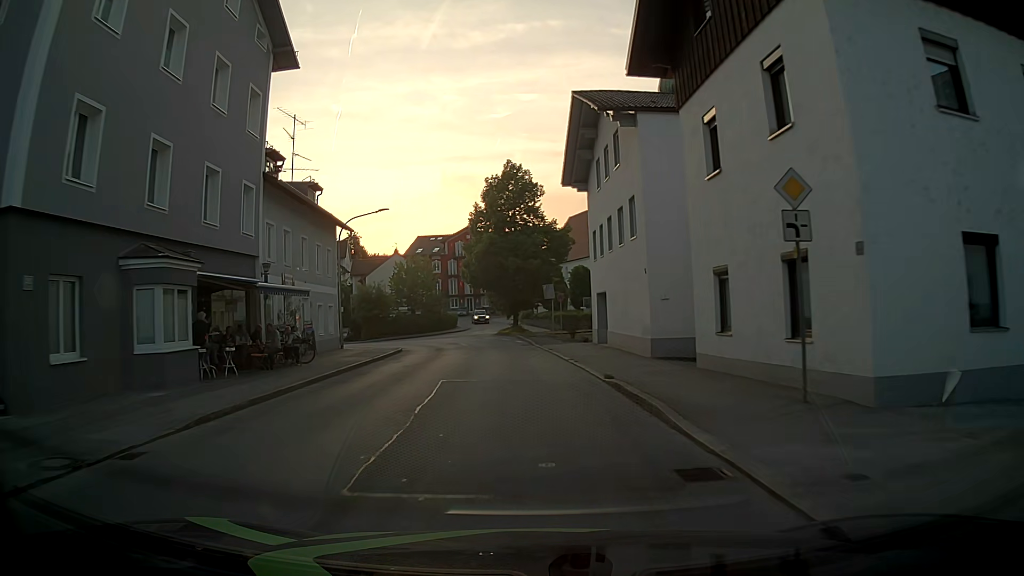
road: unclassified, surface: asphalt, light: Day
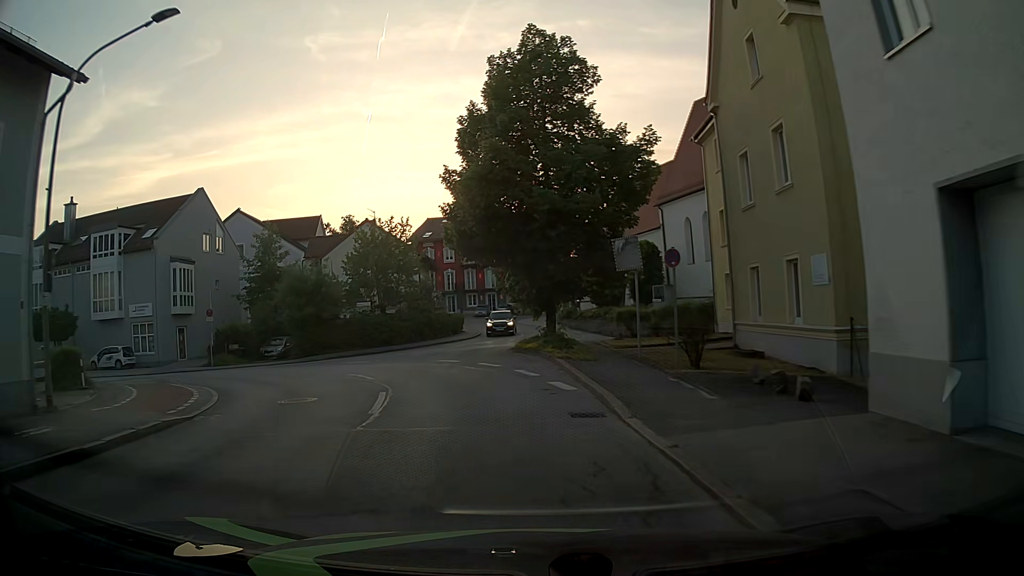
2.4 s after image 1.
(-0.4, +25.0) m; -3°
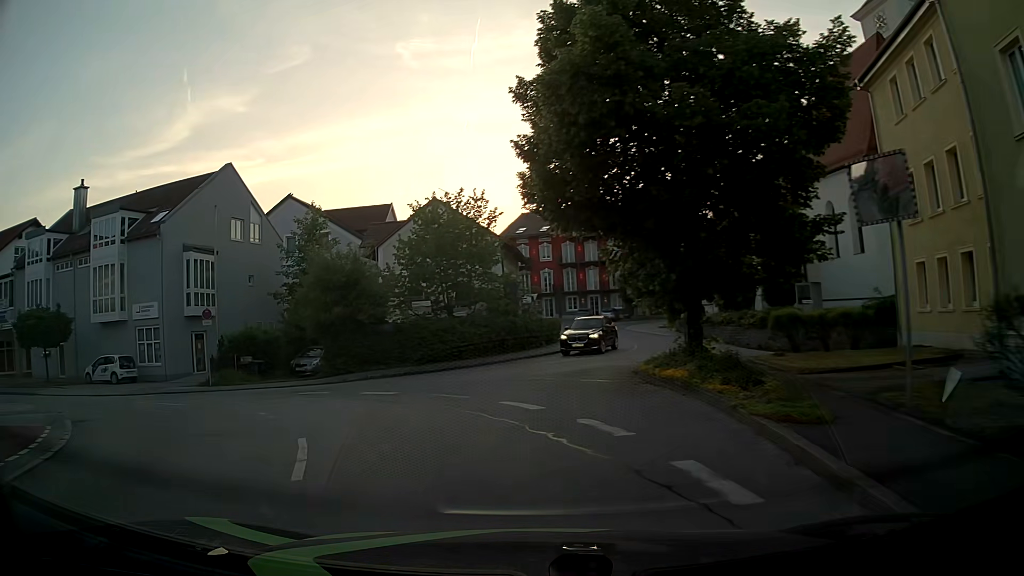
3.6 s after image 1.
(-0.5, +10.2) m; -8°
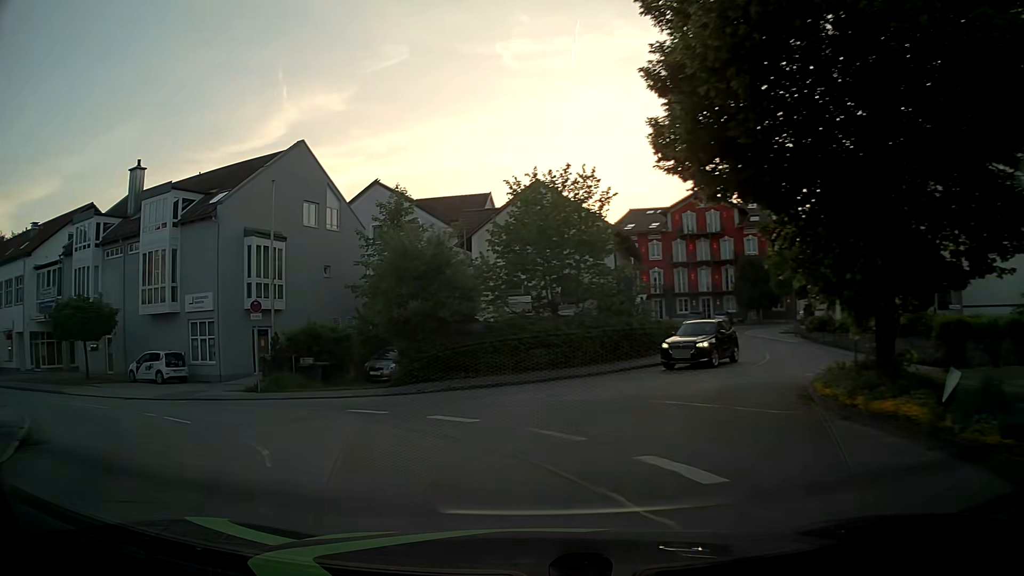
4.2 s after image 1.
(-0.4, +4.8) m; -7°
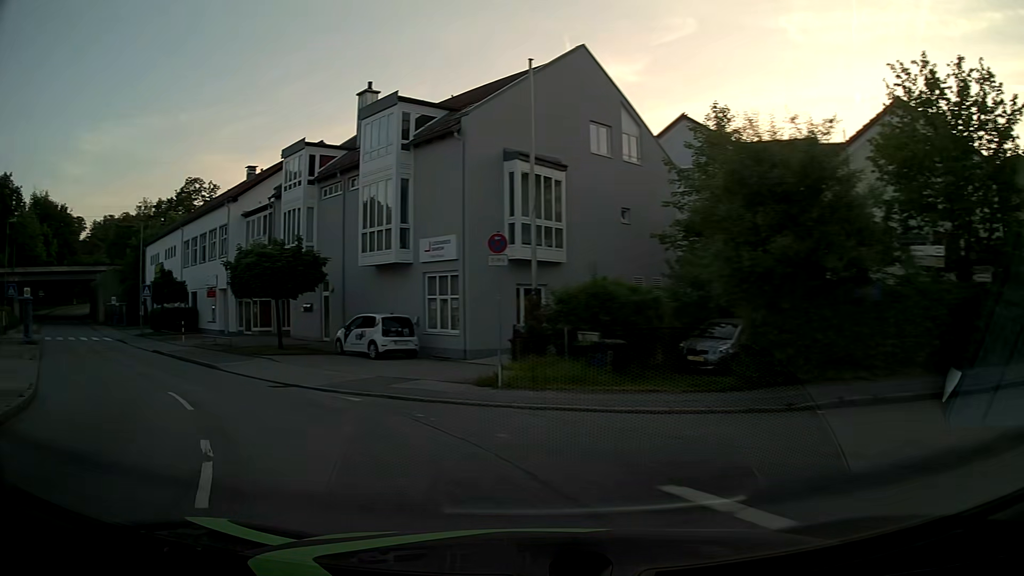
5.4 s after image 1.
(-2.1, +9.1) m; -24°
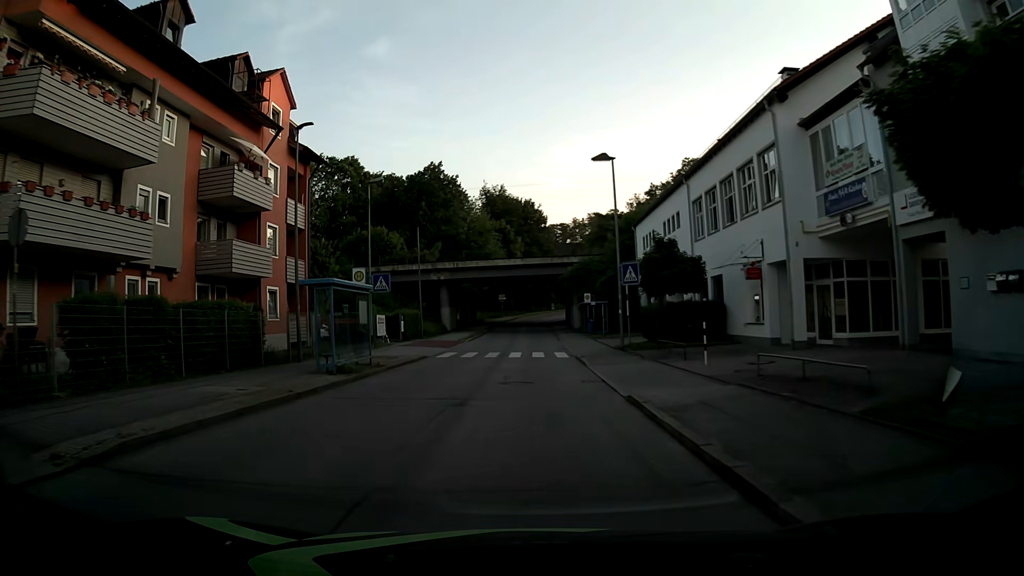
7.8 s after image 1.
(-10.2, +17.3) m; -47°
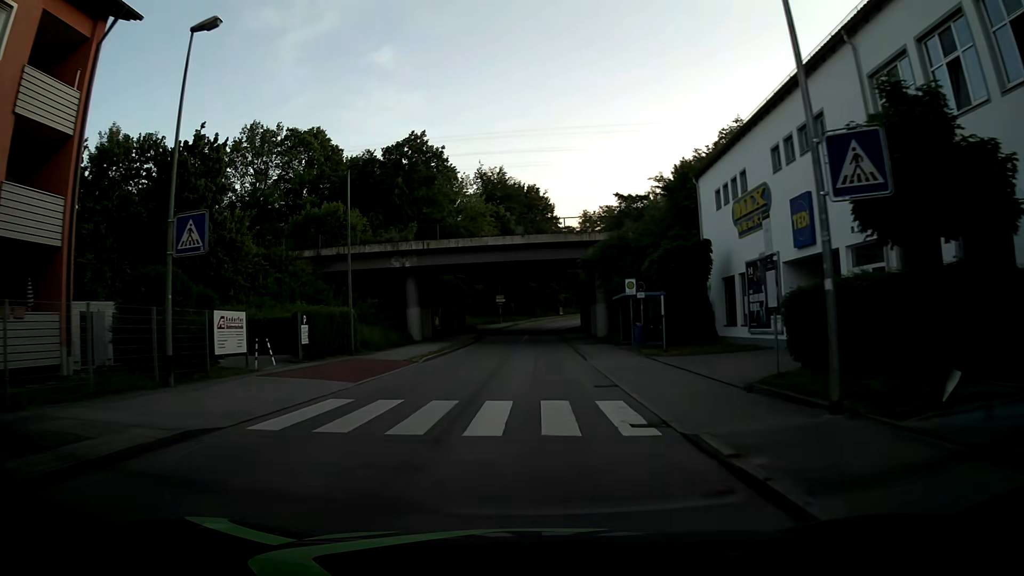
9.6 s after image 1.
(0.0, +19.7) m; 0°
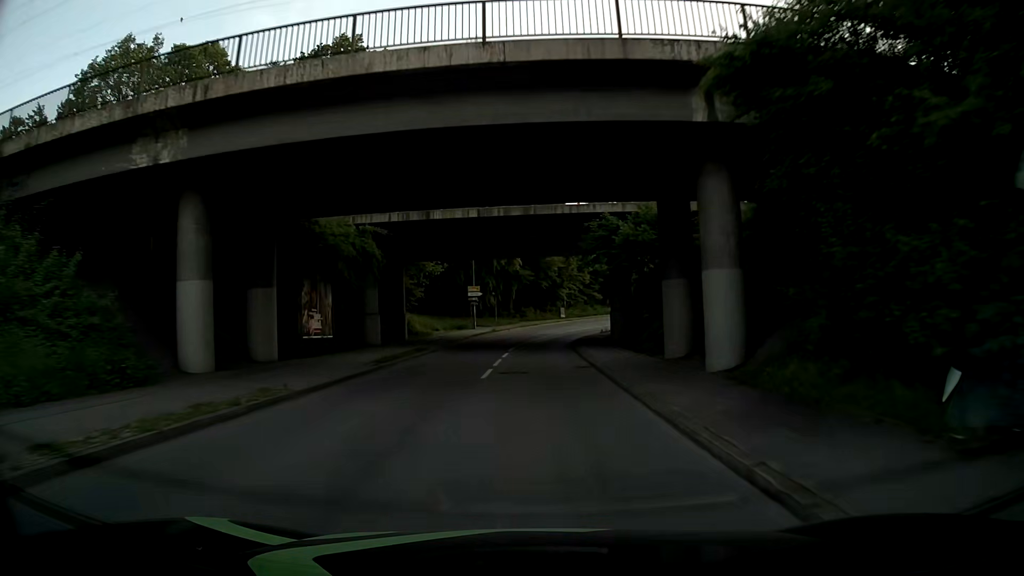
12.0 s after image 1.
(0.0, +29.8) m; 0°
